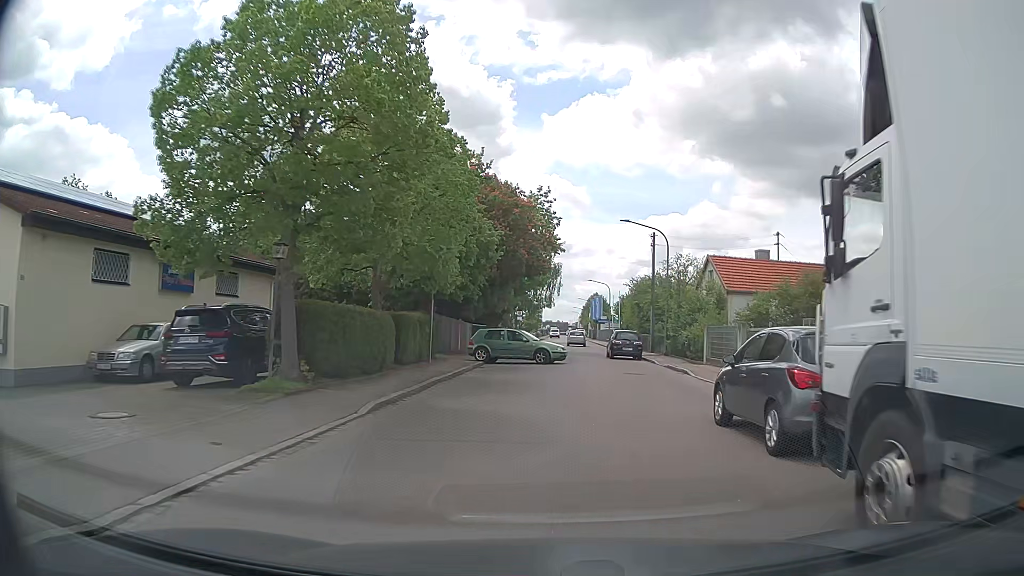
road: residential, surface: asphalt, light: Day
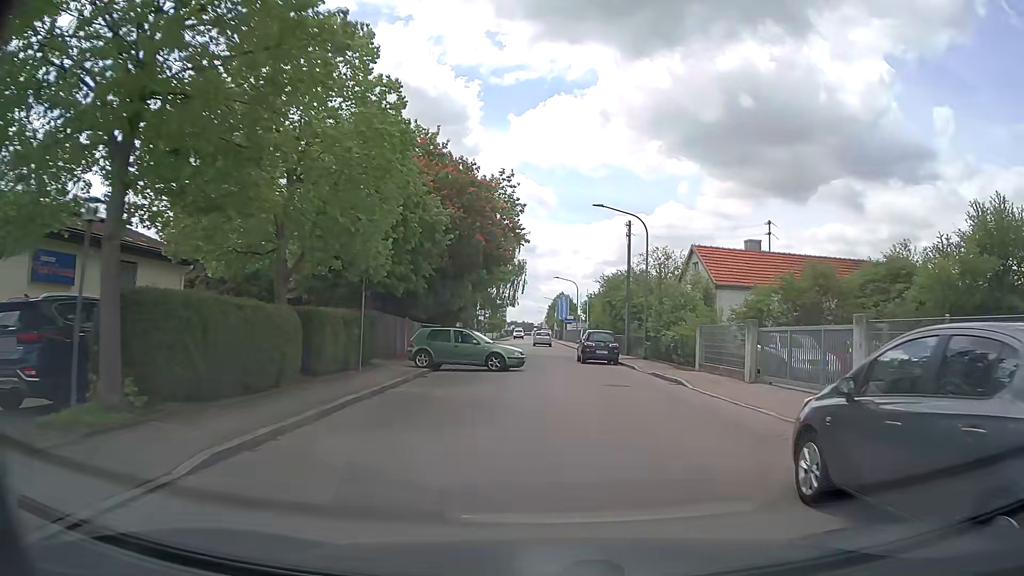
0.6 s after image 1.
(+0.1, +4.8) m; +3°
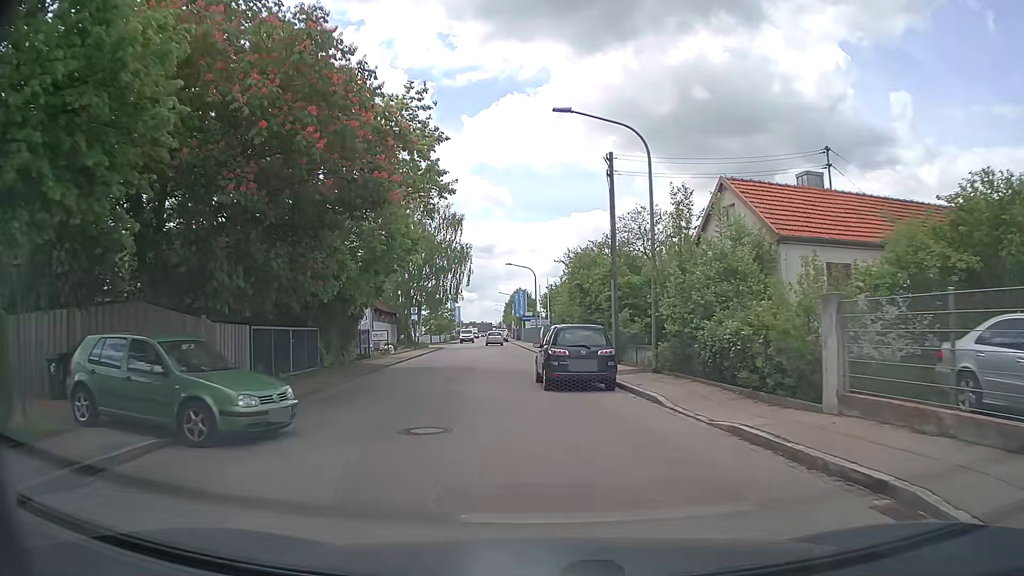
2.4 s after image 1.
(+0.7, +14.7) m; +4°
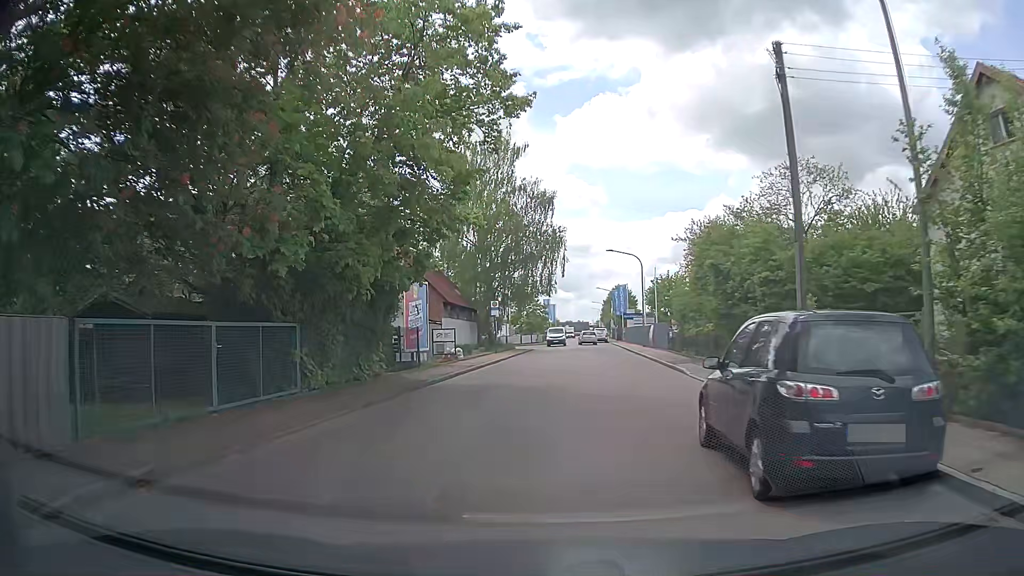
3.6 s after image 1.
(-0.8, +10.2) m; -9°
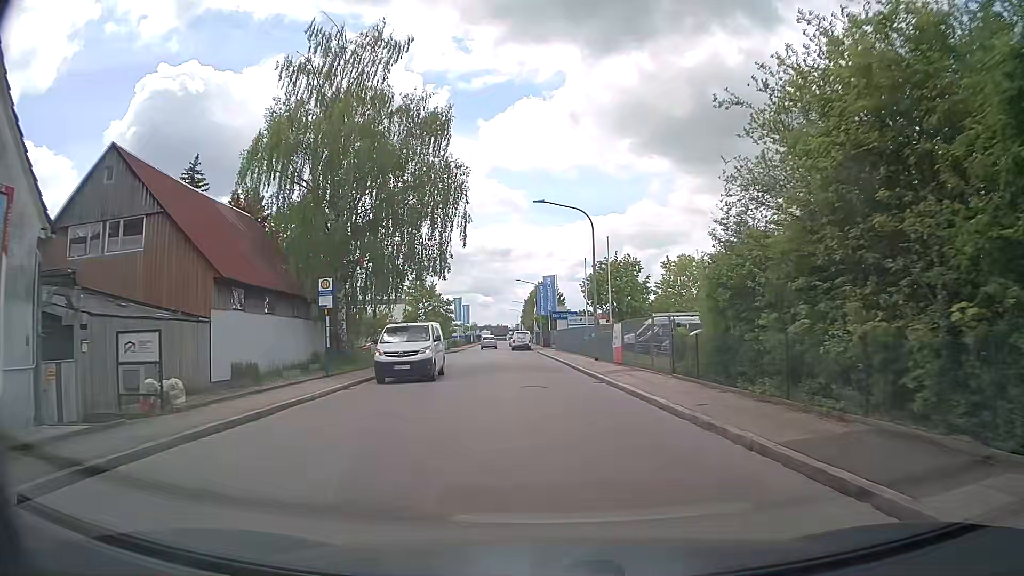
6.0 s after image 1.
(+1.5, +21.1) m; +7°
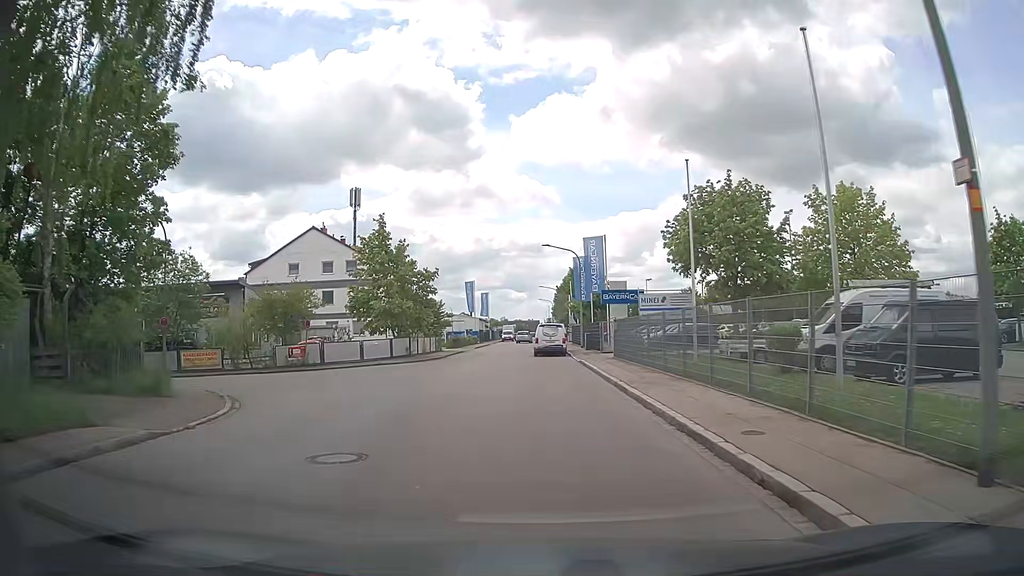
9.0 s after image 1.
(-0.6, +26.9) m; -3°
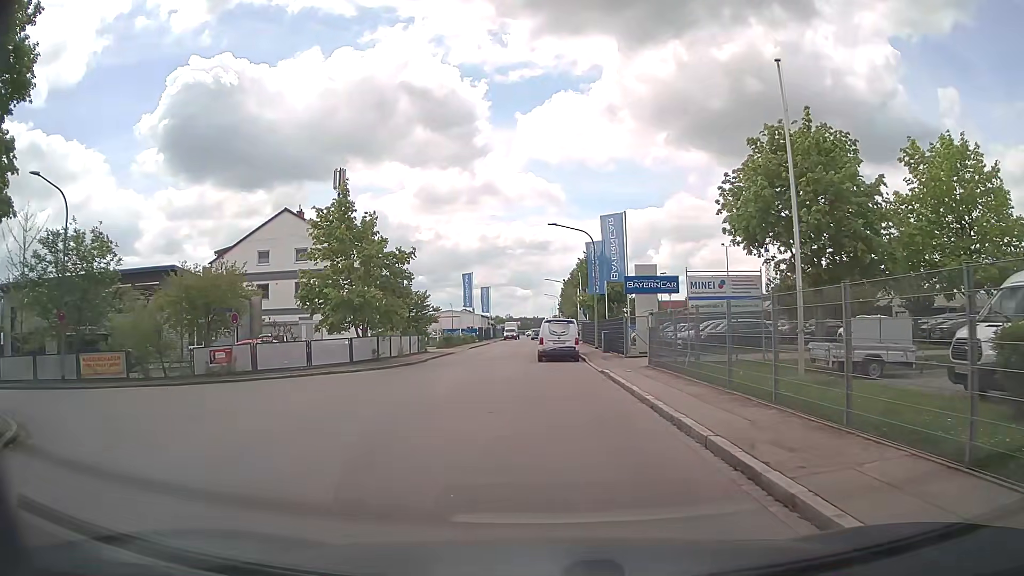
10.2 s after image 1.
(0.0, +8.6) m; 0°
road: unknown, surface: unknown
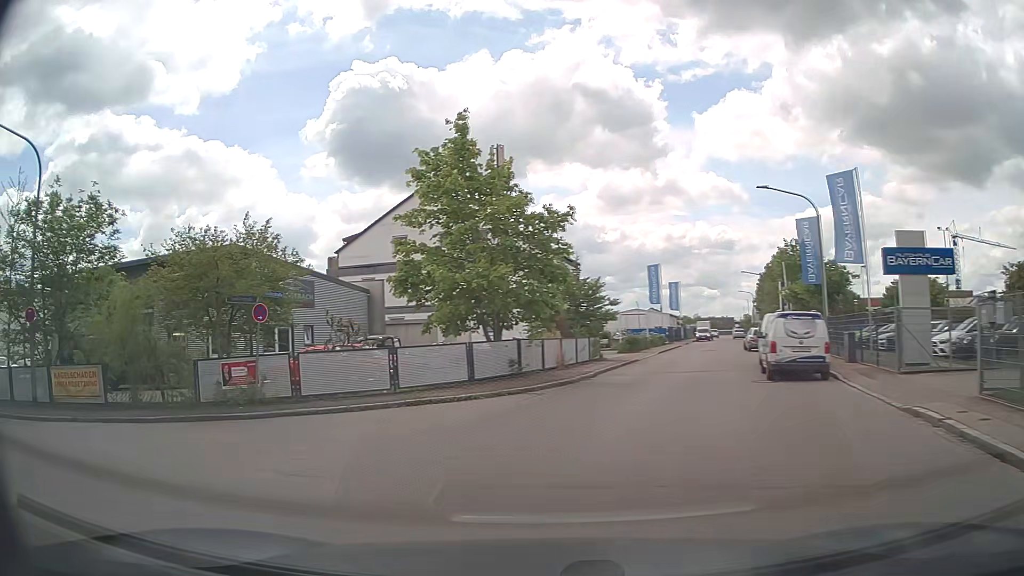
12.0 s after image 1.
(-0.8, +10.4) m; -15°
(-4, +9) (-14, +12) (-23, +14) (-33, +16) (-43, +18) (-53, +20) (-62, +23) (-72, +25) (-82, +27) (-92, +30) m
